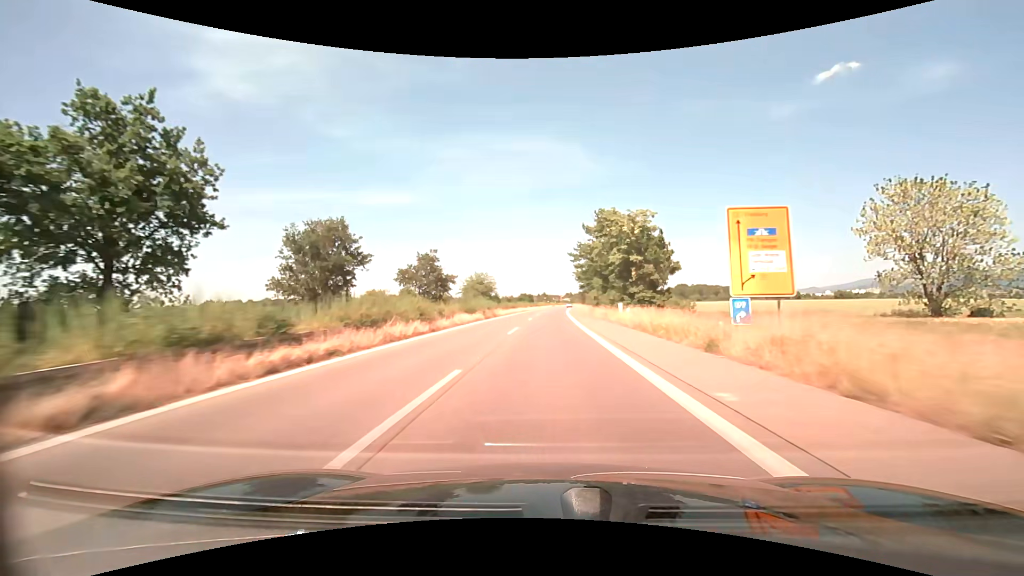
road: trunk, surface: asphalt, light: Day
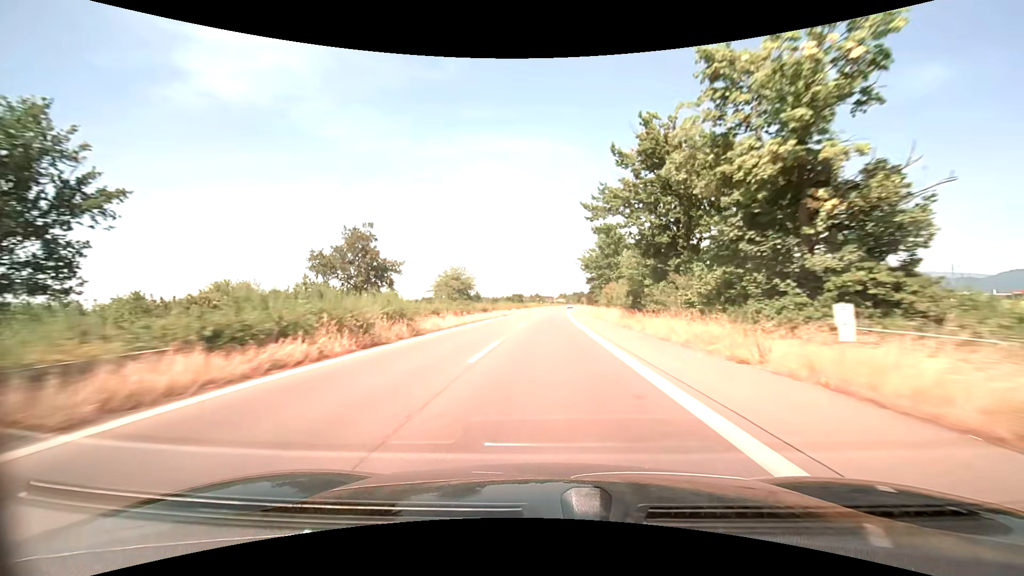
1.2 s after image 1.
(+0.2, +28.9) m; +1°
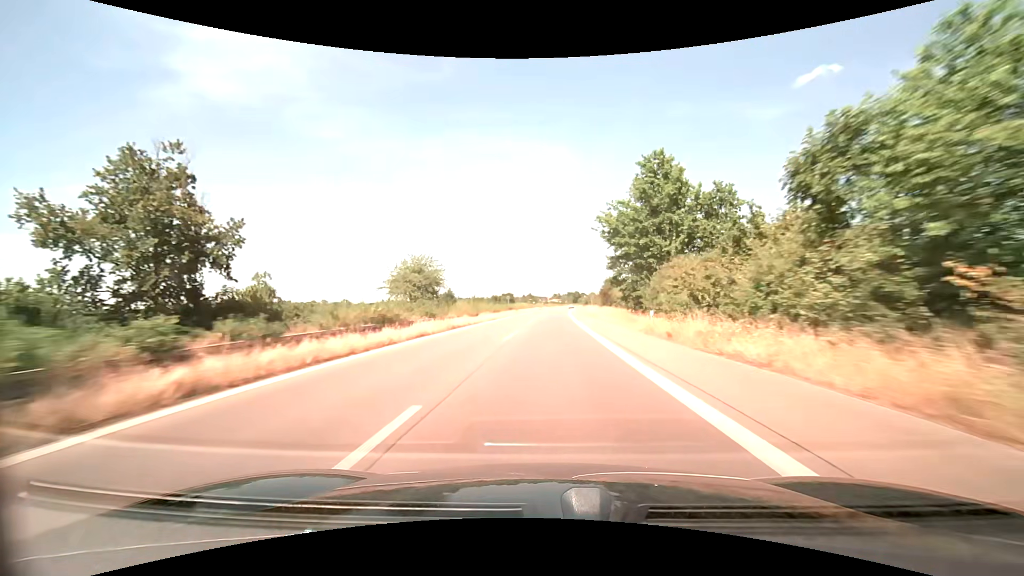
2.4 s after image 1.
(+0.2, +28.9) m; +1°
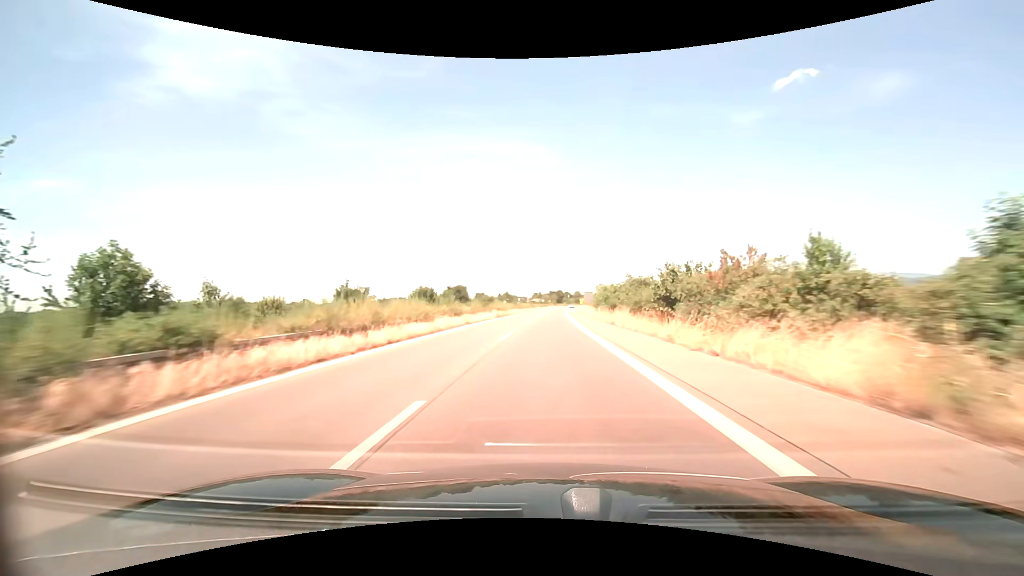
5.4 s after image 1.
(+1.6, +72.1) m; +2°
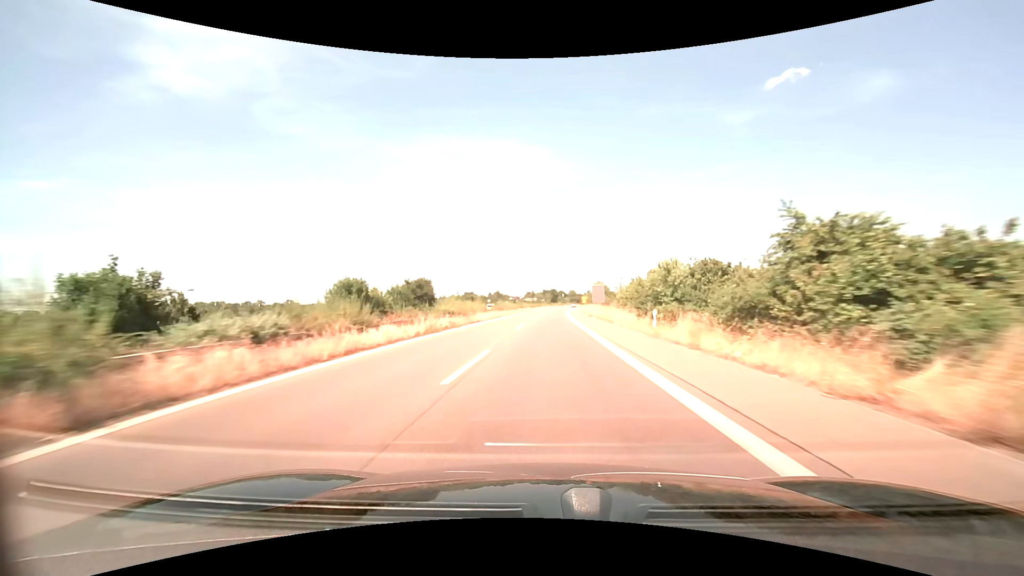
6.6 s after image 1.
(+0.1, +28.9) m; +1°
(0, +10) (0, +20) (0, +30) (0, +40) (+1, +50) (+1, +60) (+1, +70) (+2, +80) (+2, +90) (+3, +100) m
